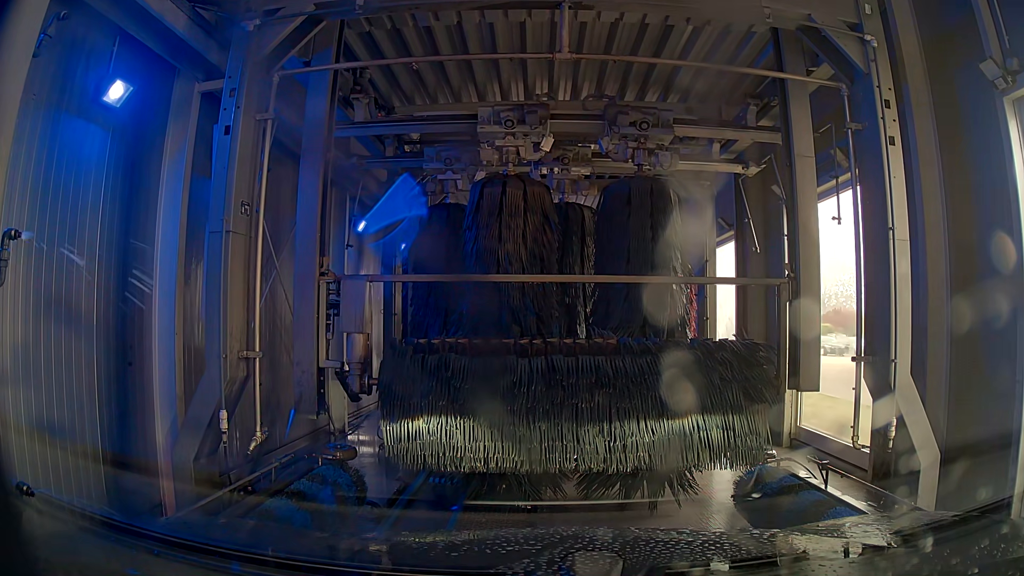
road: service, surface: asphalt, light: Day
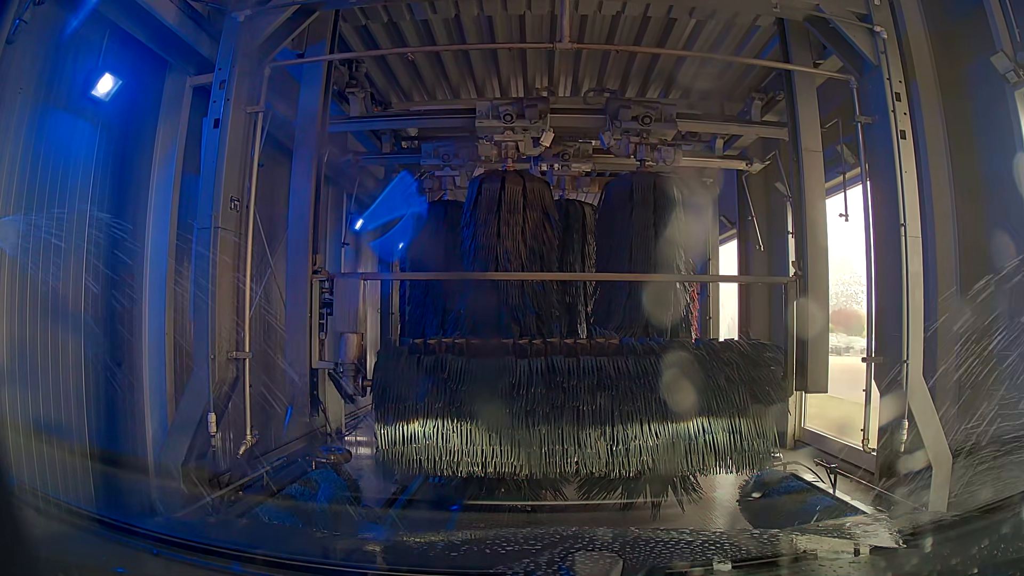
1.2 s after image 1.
(0.0, +0.1) m; 0°
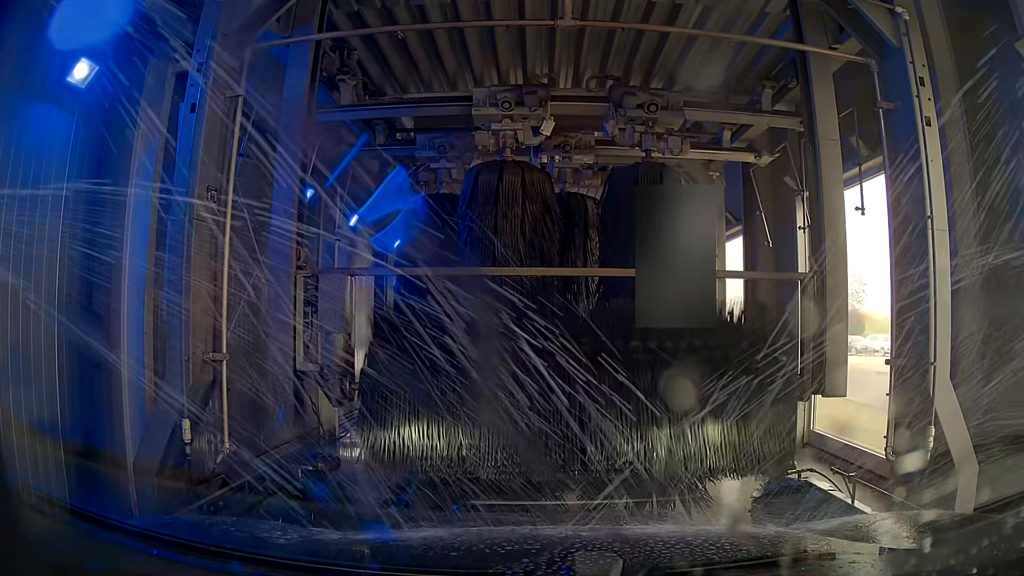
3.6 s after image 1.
(0.0, +0.2) m; 0°
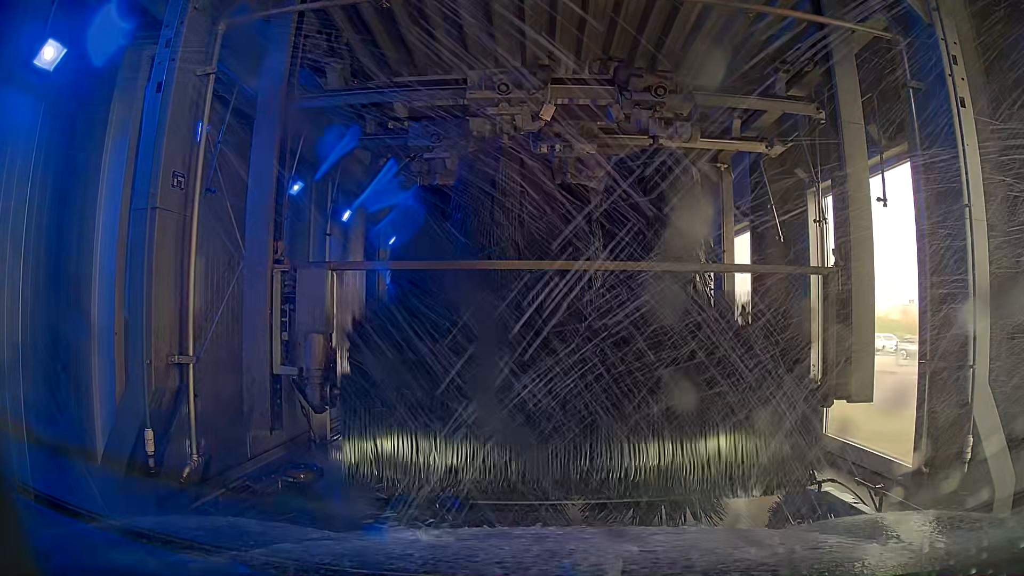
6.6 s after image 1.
(0.0, +0.2) m; 0°
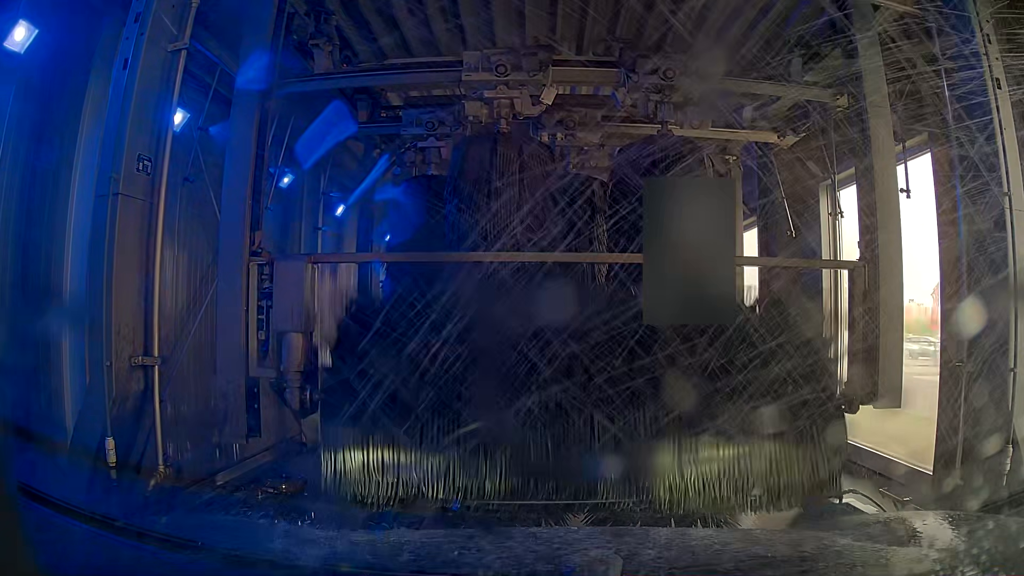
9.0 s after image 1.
(0.0, +0.2) m; 0°
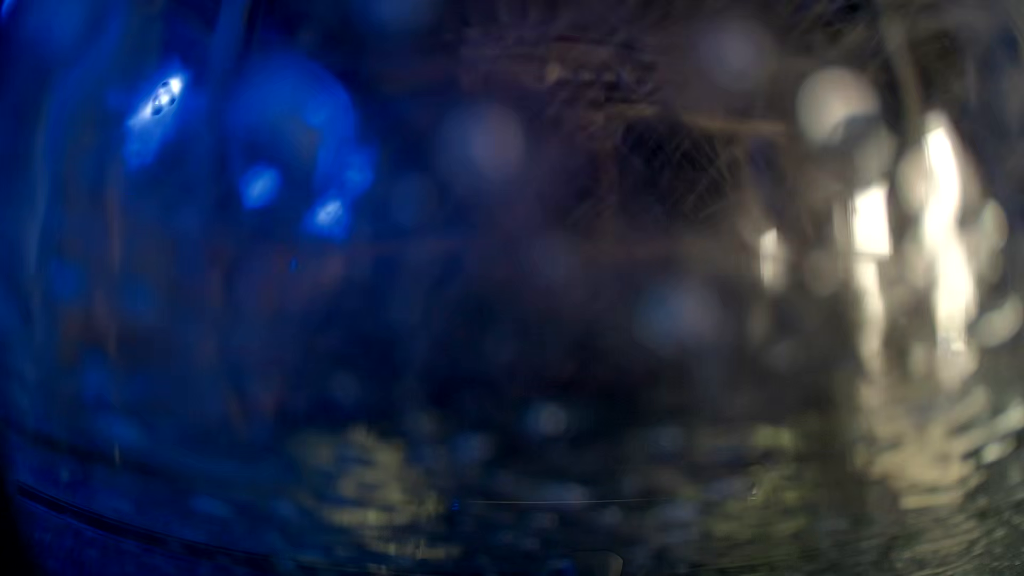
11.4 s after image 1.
(0.0, +0.2) m; 0°
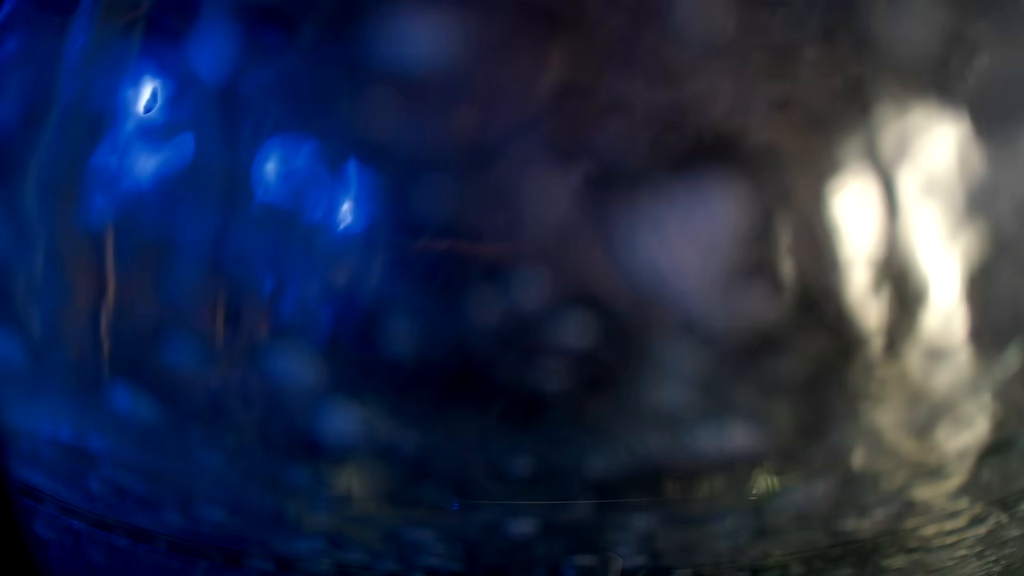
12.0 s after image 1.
(0.0, 0.0) m; 0°
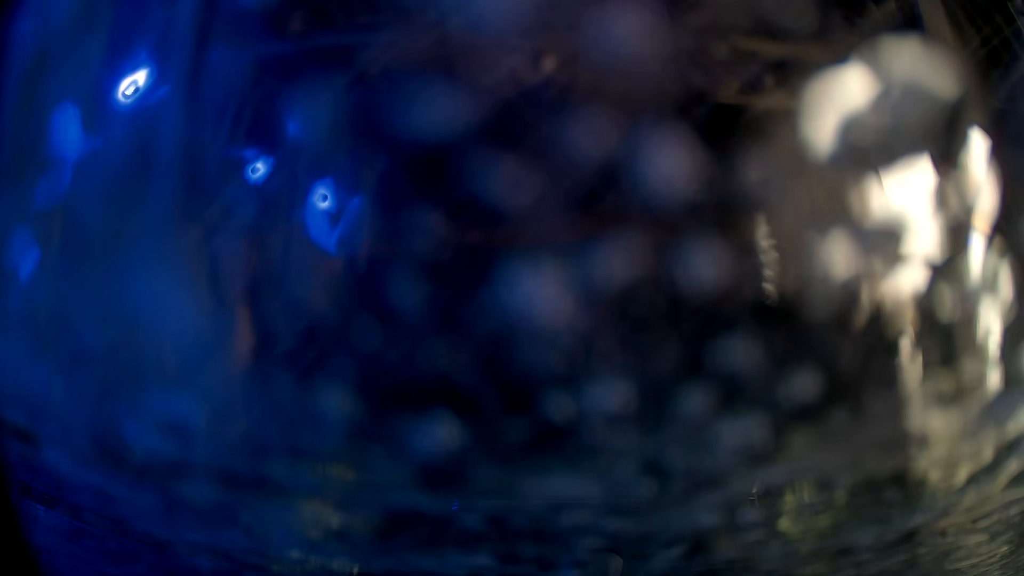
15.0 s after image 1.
(0.0, +0.2) m; 0°
